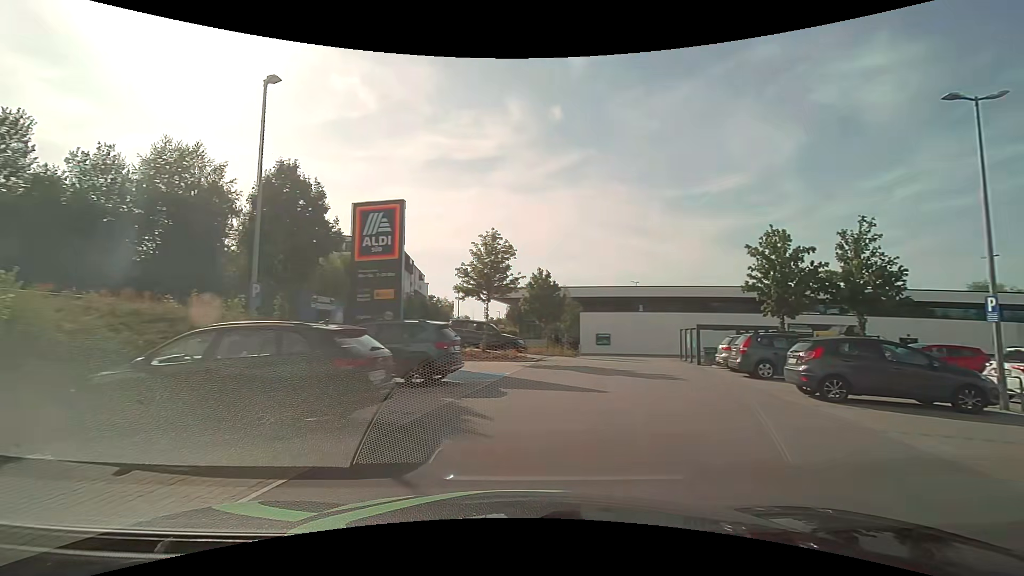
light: Day
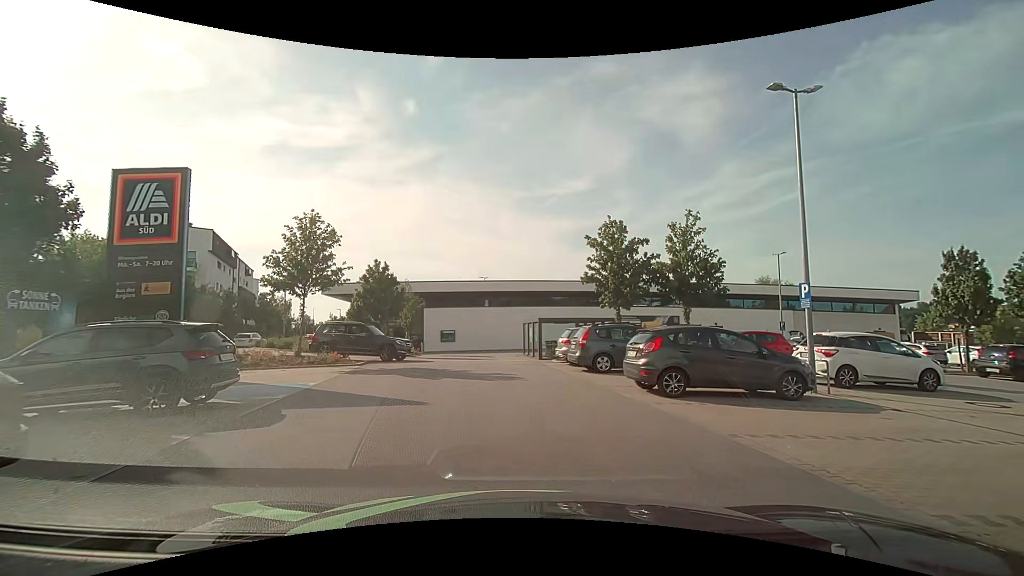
(+0.4, +2.3) m; +17°
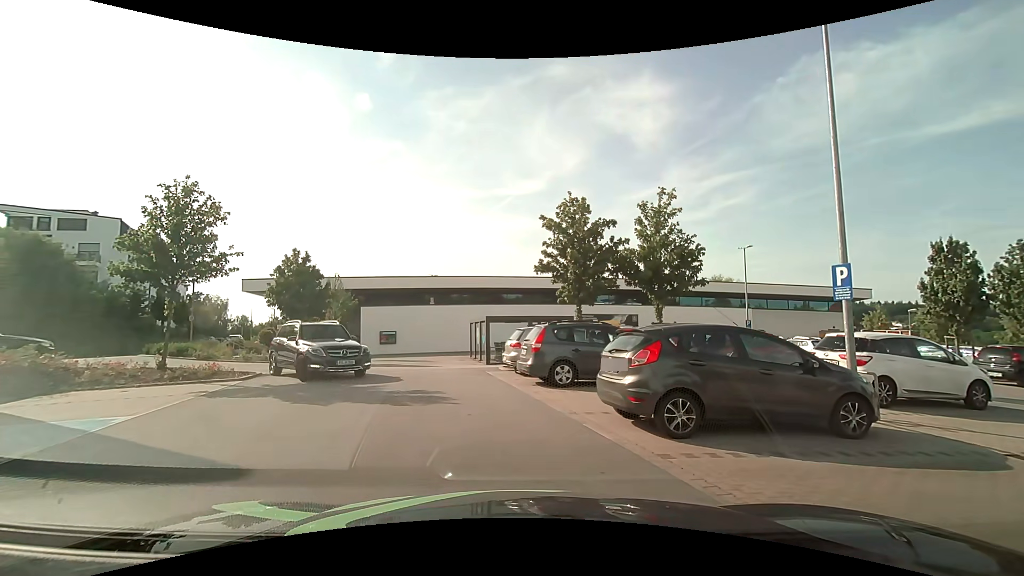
(+0.2, +4.0) m; +7°
